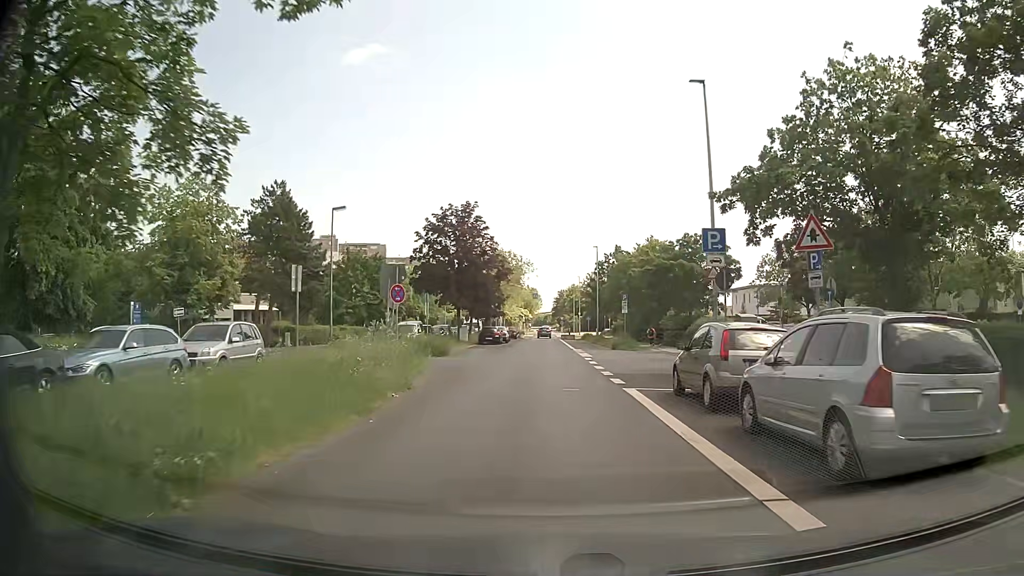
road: unclassified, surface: asphalt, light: Day
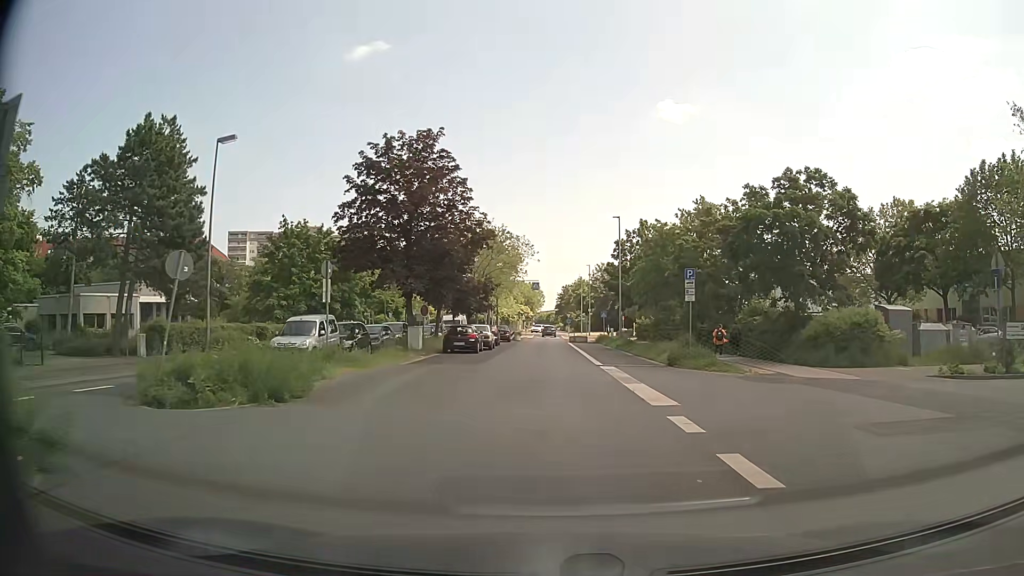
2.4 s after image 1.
(0.0, +19.9) m; +1°
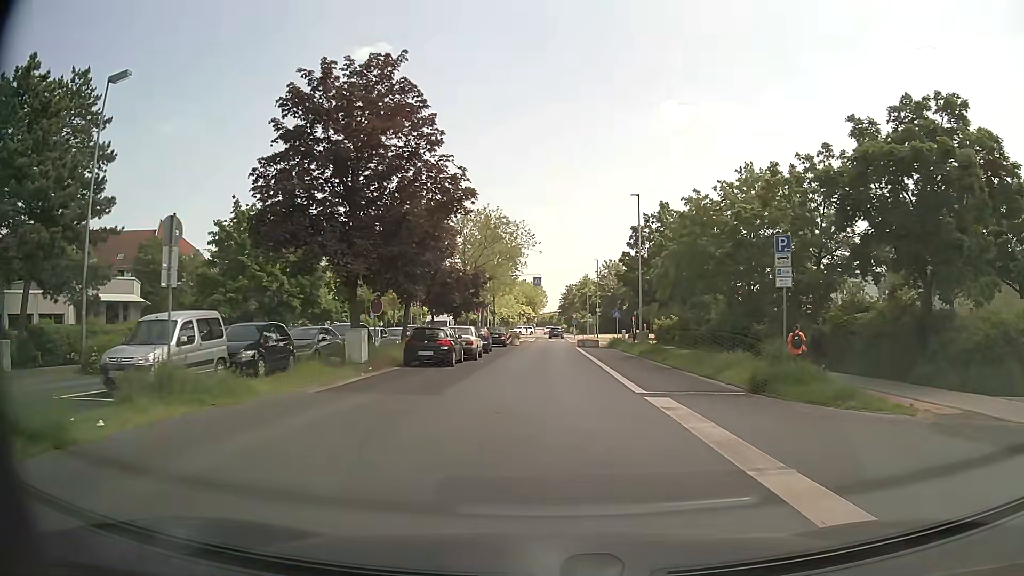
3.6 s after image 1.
(-0.2, +10.1) m; -1°
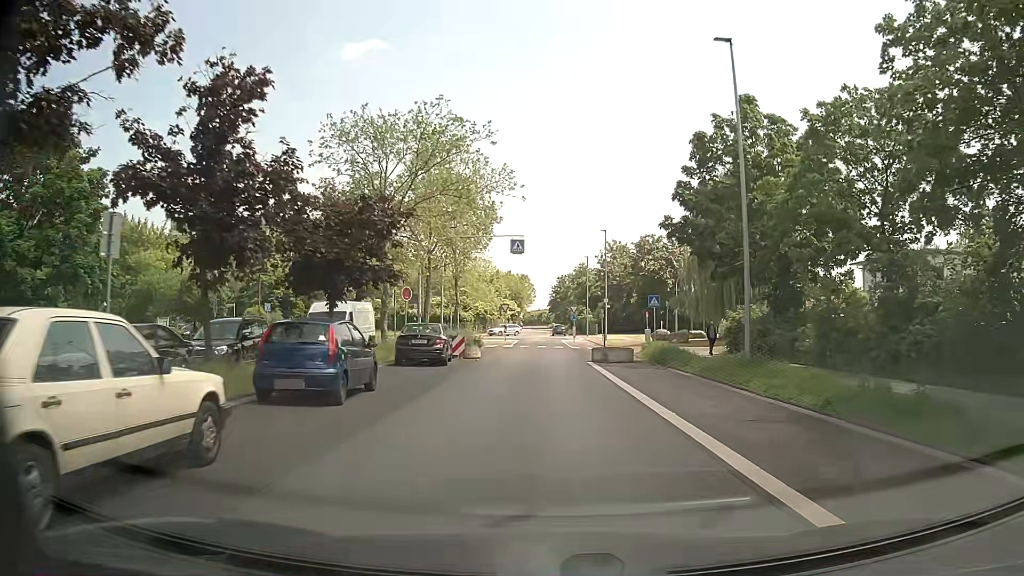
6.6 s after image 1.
(+0.3, +25.6) m; +1°
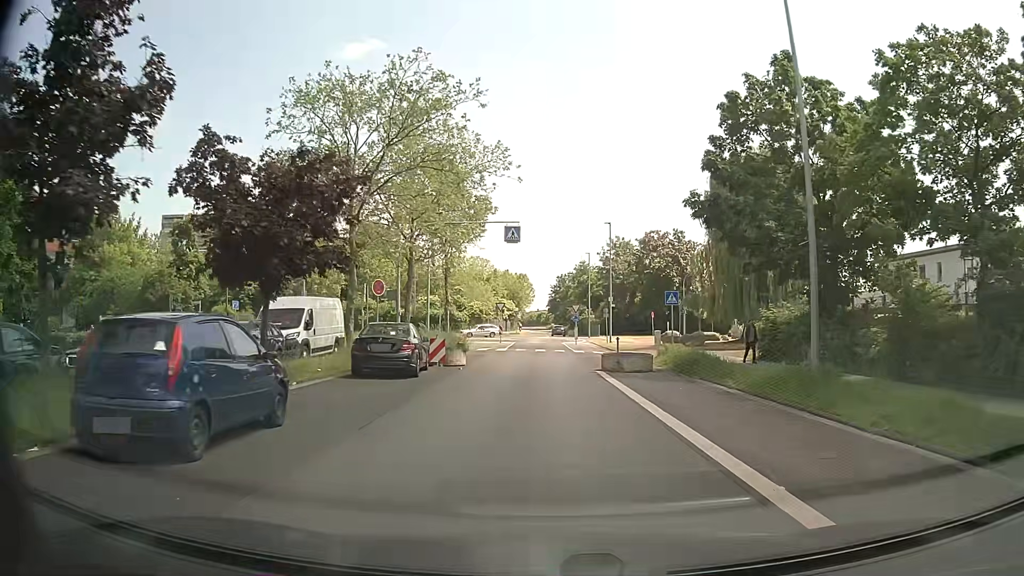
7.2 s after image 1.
(0.0, +5.1) m; +1°
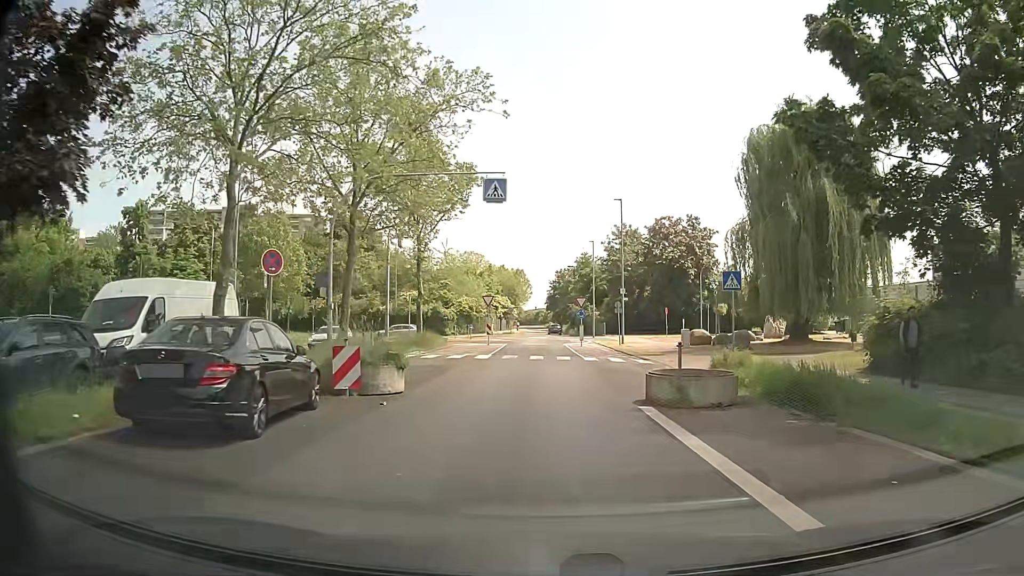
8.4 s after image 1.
(0.0, +10.1) m; -1°
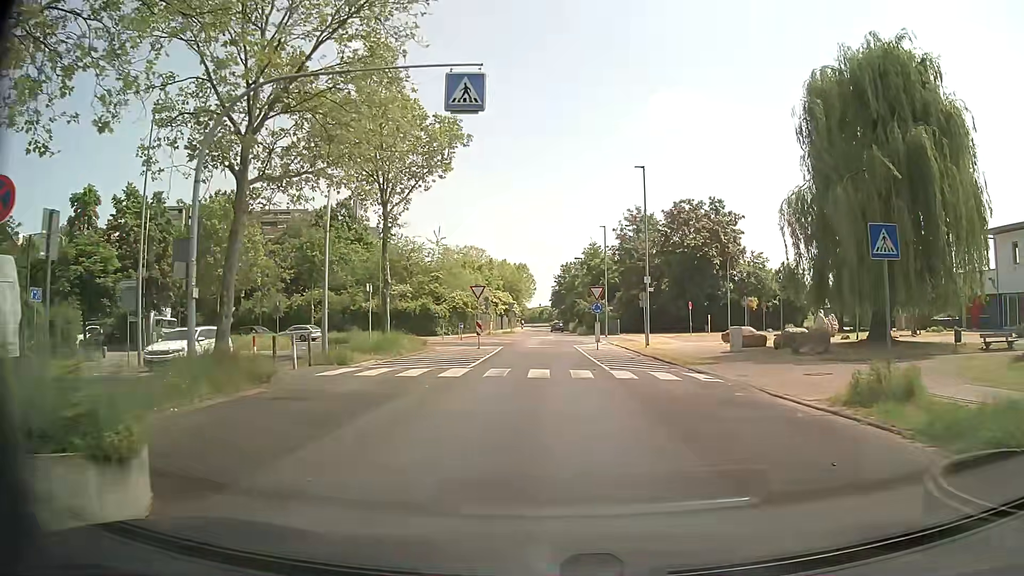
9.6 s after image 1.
(0.0, +9.3) m; +1°
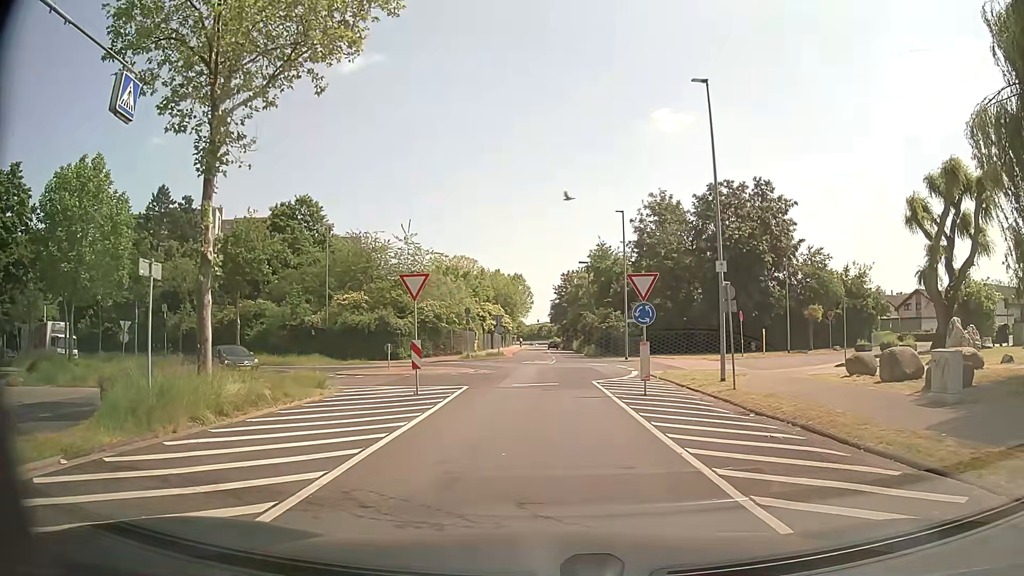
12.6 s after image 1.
(-0.2, +16.0) m; -1°
(0, +10) (0, +20) (+1, +30) (+1, +40) (+2, +50) (+2, +60) (+2, +70) (+2, +80) (+2, +90) (+2, +100) m
